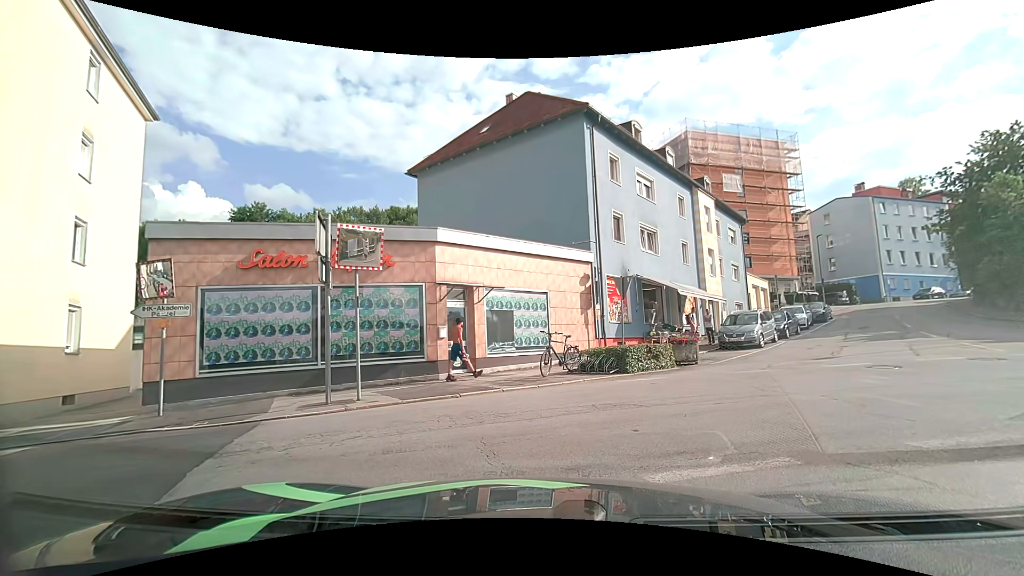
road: residential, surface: asphalt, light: Day
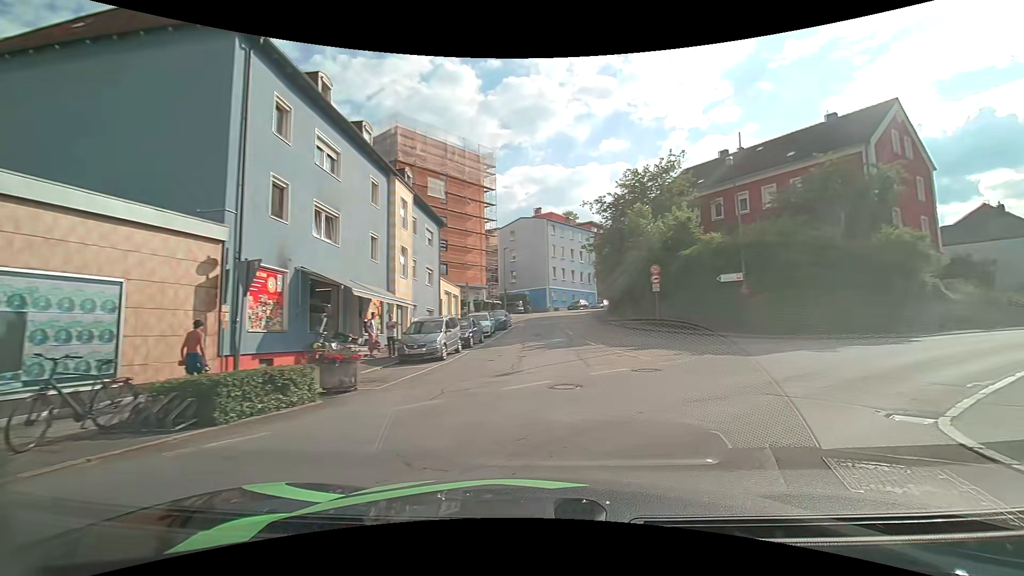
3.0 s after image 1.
(+1.7, +5.3) m; +37°
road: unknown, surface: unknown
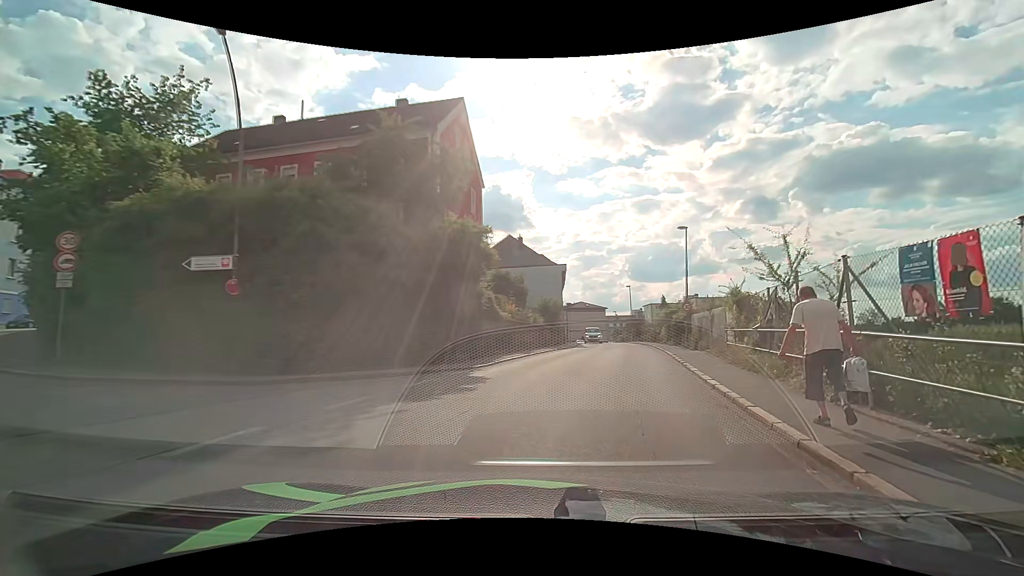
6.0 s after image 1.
(+5.9, +12.6) m; +46°
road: tertiary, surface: asphalt
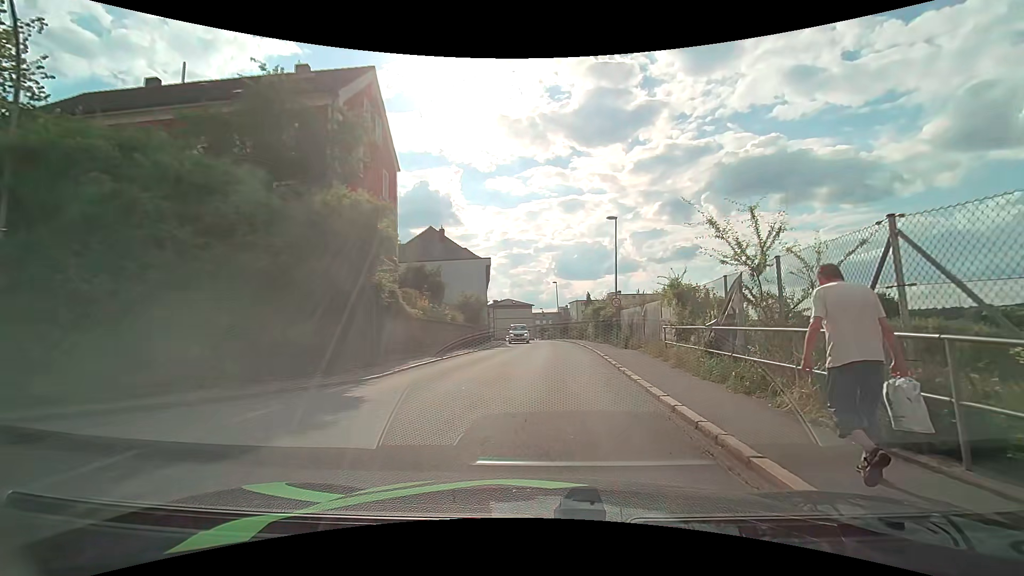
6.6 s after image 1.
(+0.3, +3.3) m; +9°
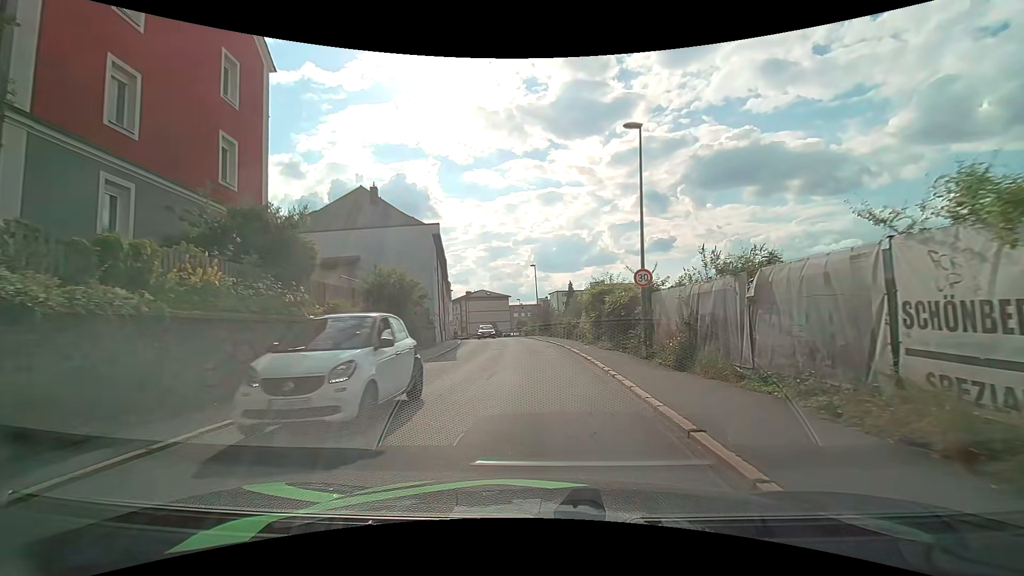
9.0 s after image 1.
(+0.5, +14.1) m; +3°
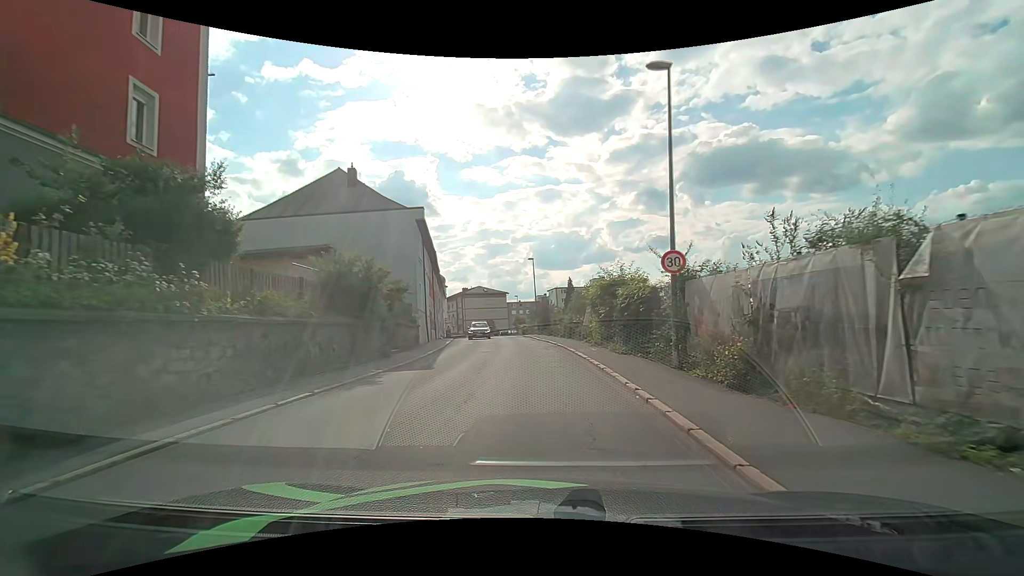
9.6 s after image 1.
(0.0, +3.9) m; 0°
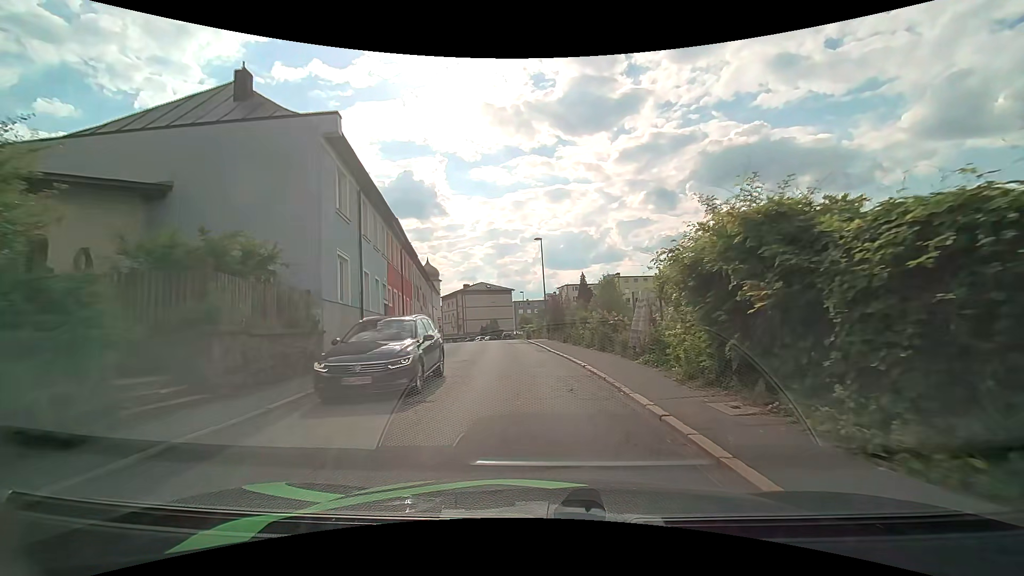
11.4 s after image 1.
(-0.1, +13.0) m; -1°
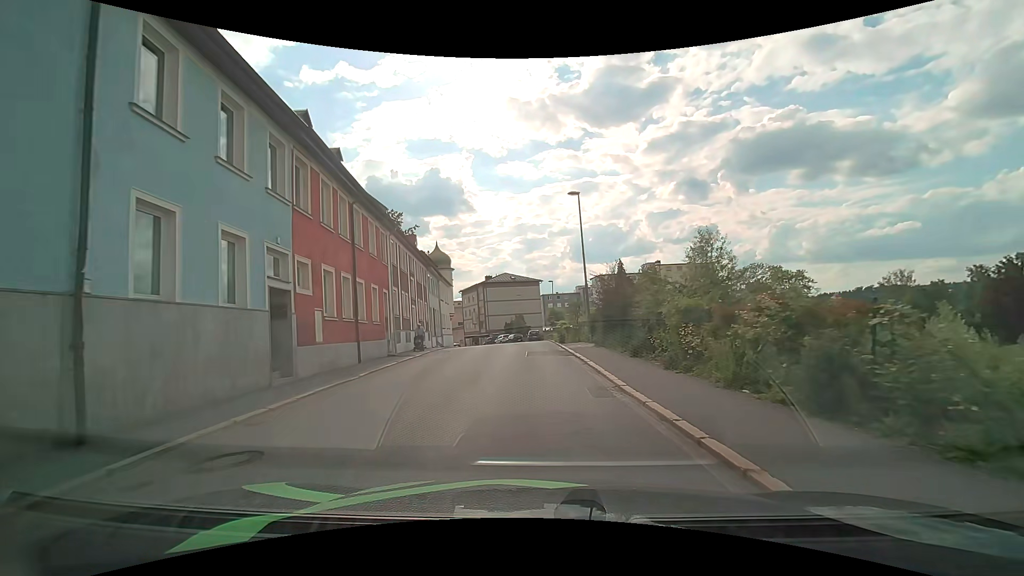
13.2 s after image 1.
(-0.3, +13.1) m; -3°
(0, +10) (-1, +20) (-1, +30) (-1, +40) (-2, +50) (-4, +60) (-6, +69) (-10, +79) (-14, +88) (-18, +97) m
